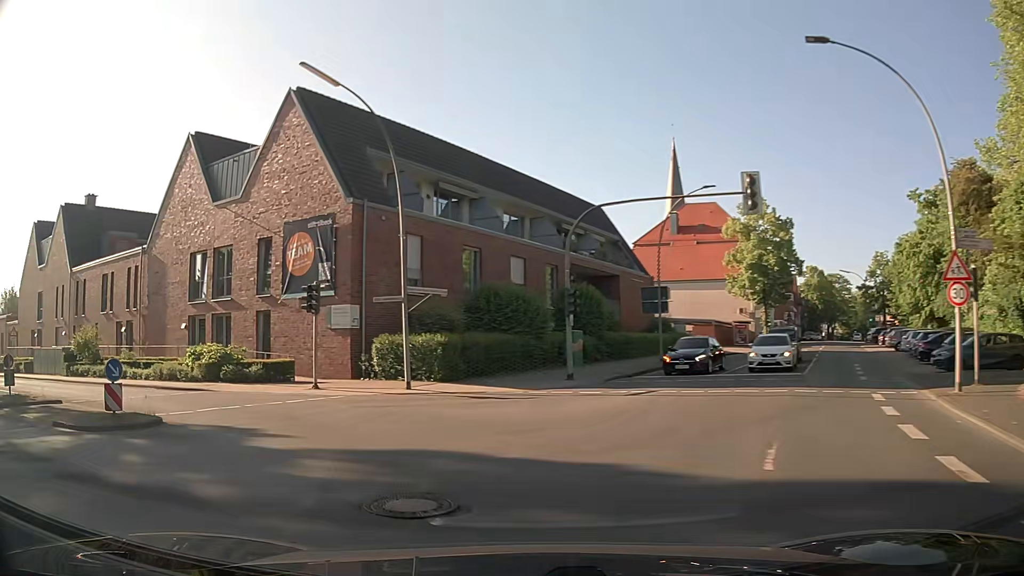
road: secondary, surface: asphalt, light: Day
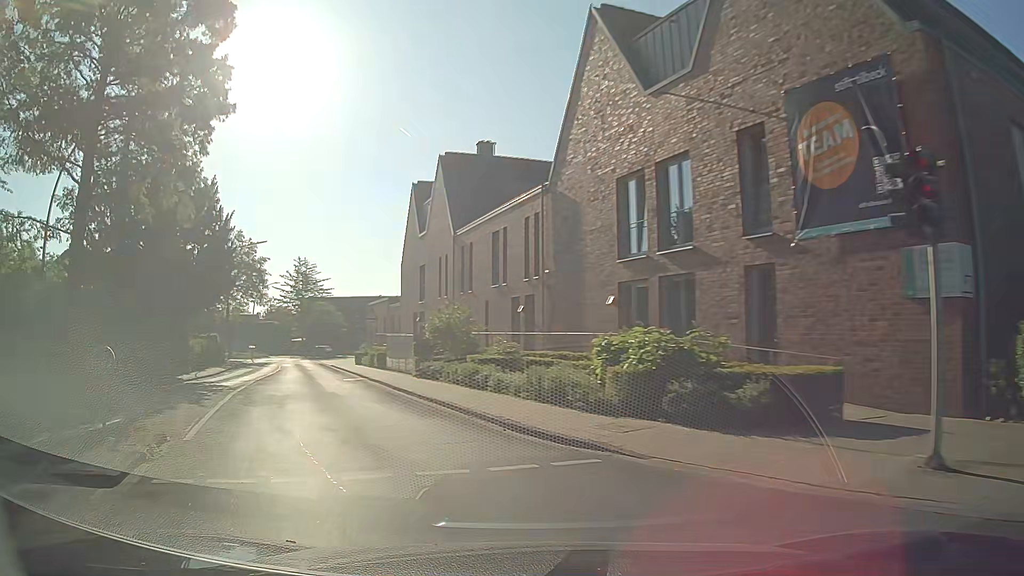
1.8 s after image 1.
(-4.6, +13.2) m; -39°
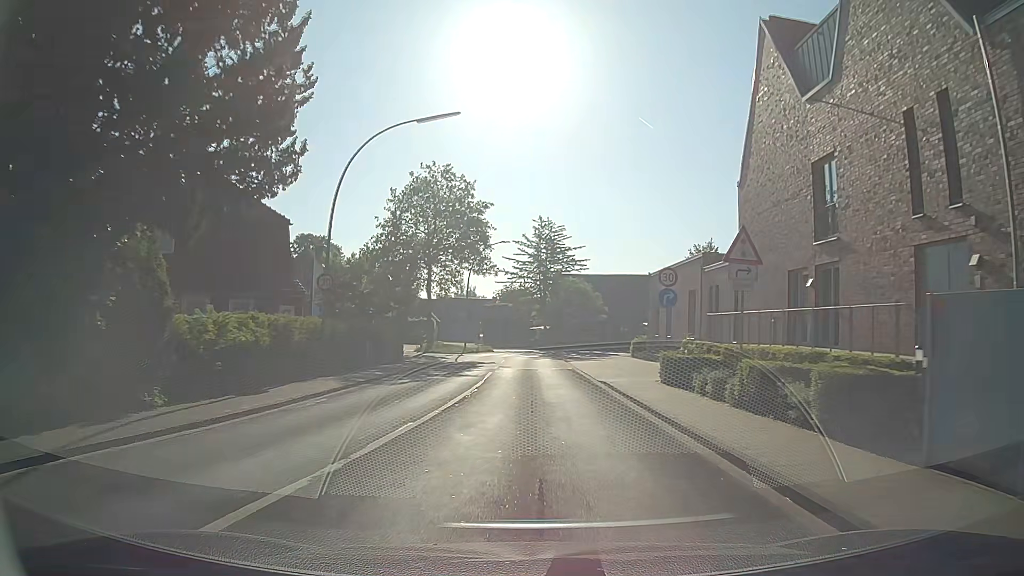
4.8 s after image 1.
(-8.3, +24.7) m; -23°
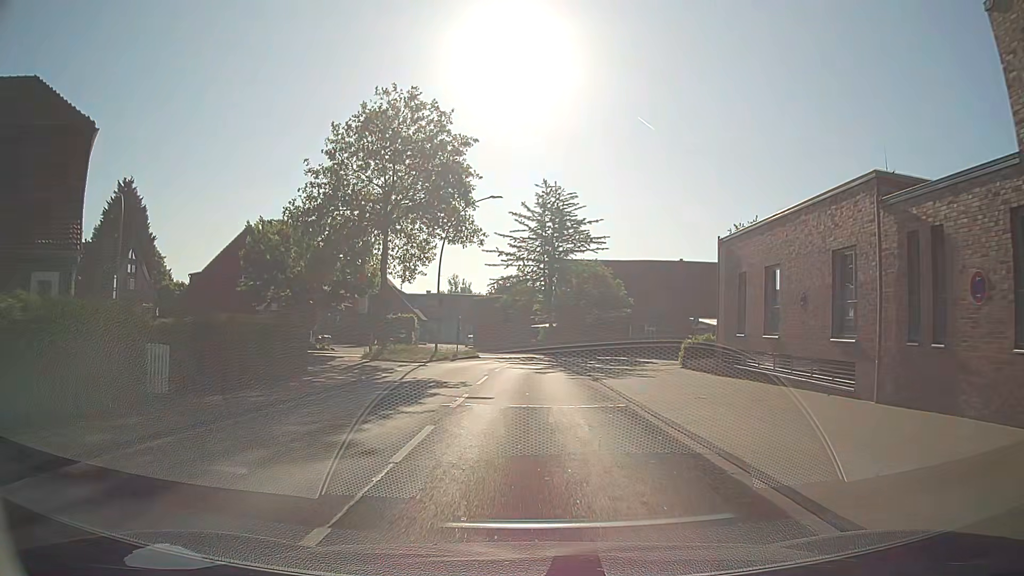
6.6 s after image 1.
(+0.2, +16.8) m; +1°
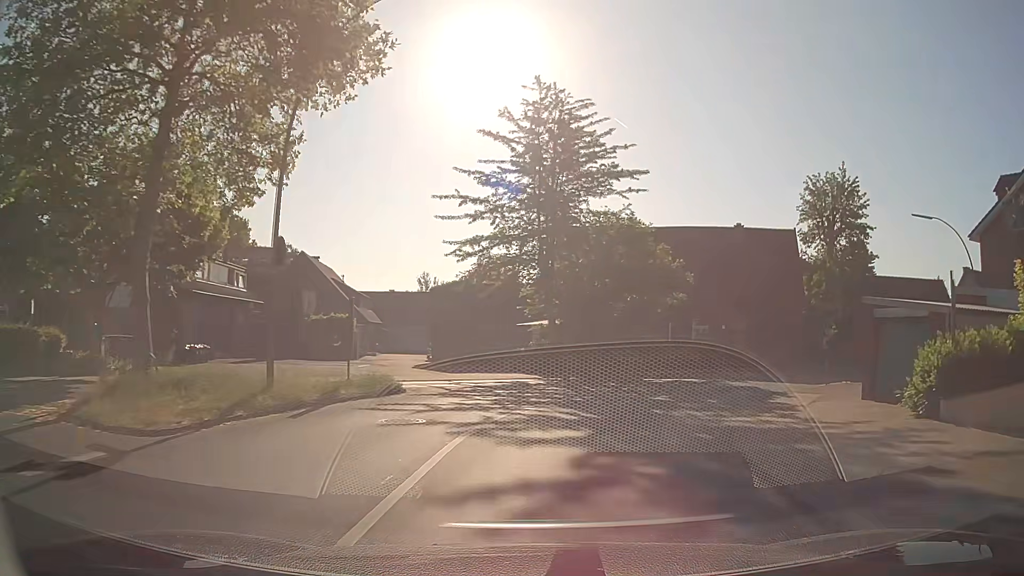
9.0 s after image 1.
(-0.1, +22.7) m; +1°
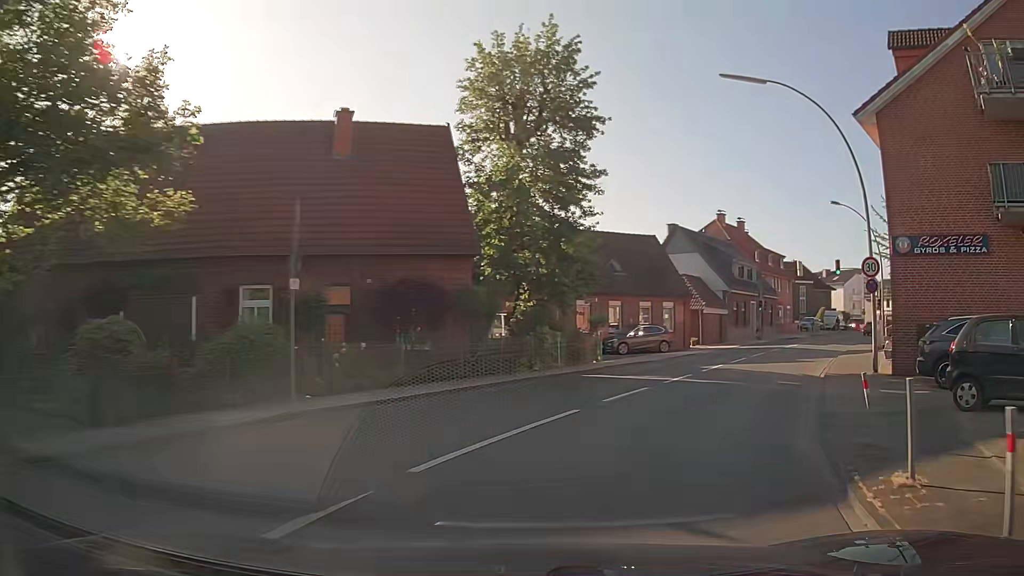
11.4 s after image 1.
(+5.4, +21.1) m; +34°
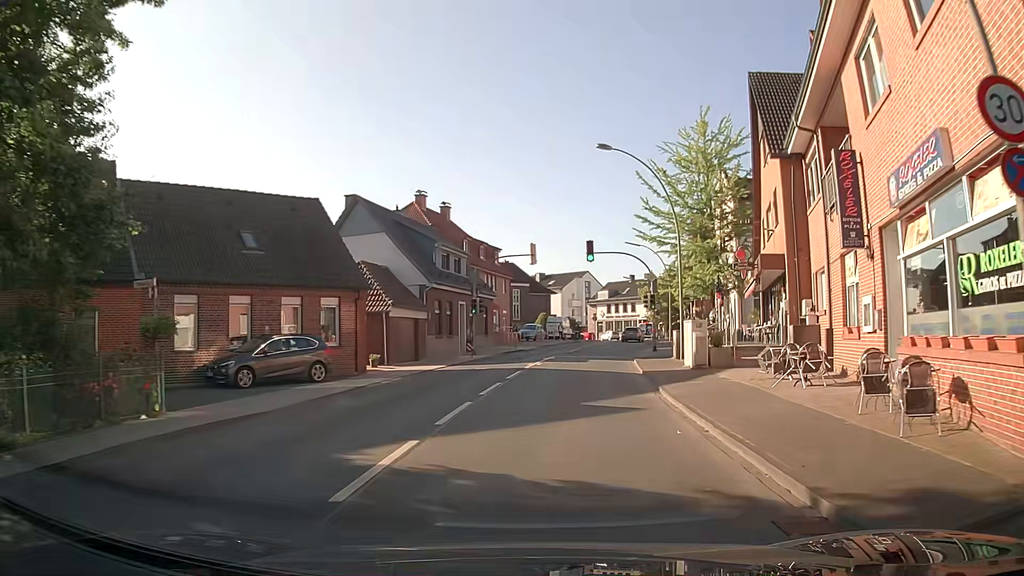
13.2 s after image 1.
(+3.6, +15.1) m; +25°
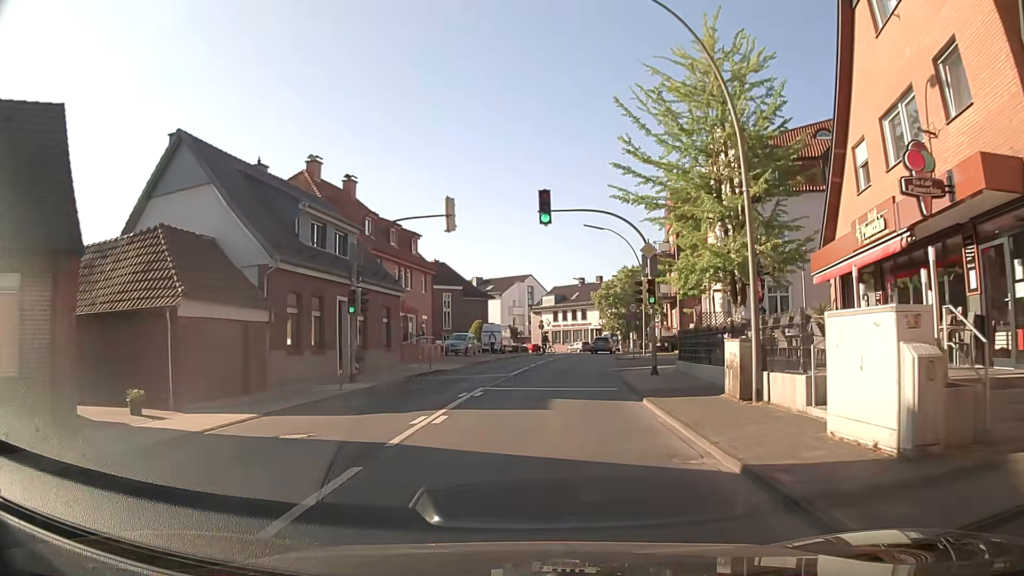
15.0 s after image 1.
(+0.9, +14.9) m; +6°
